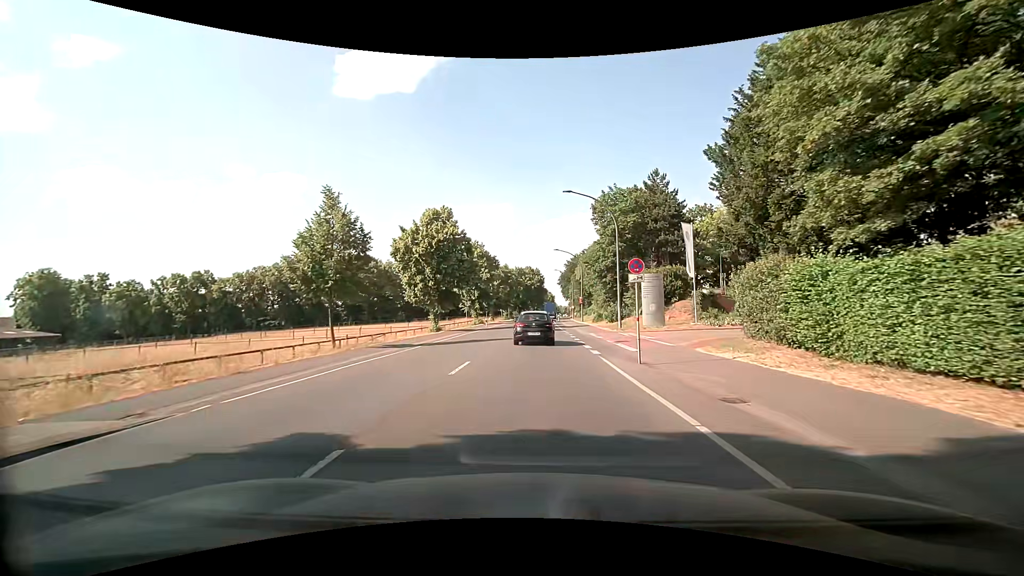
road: primary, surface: asphalt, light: Day
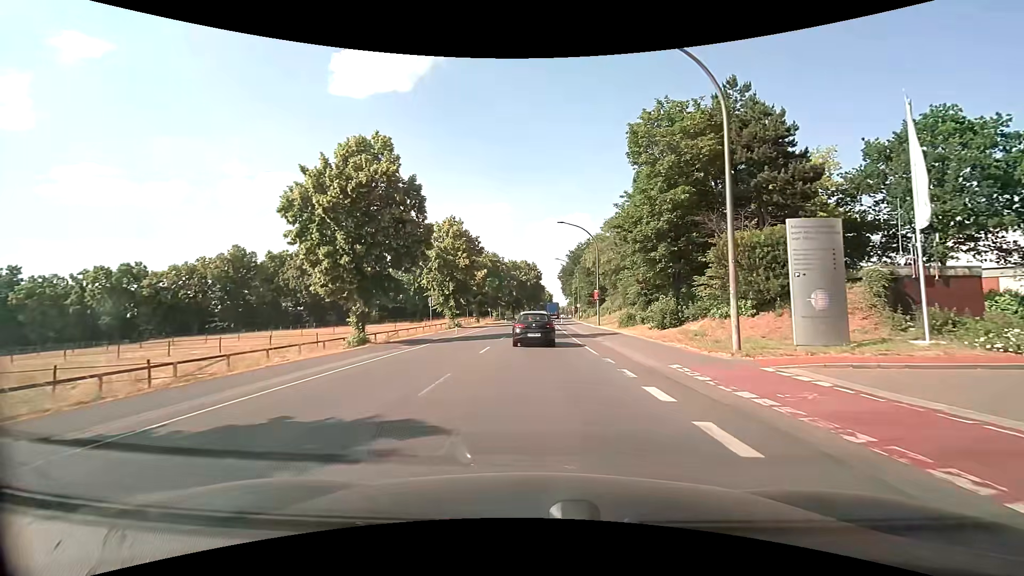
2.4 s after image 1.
(0.0, +21.0) m; 0°
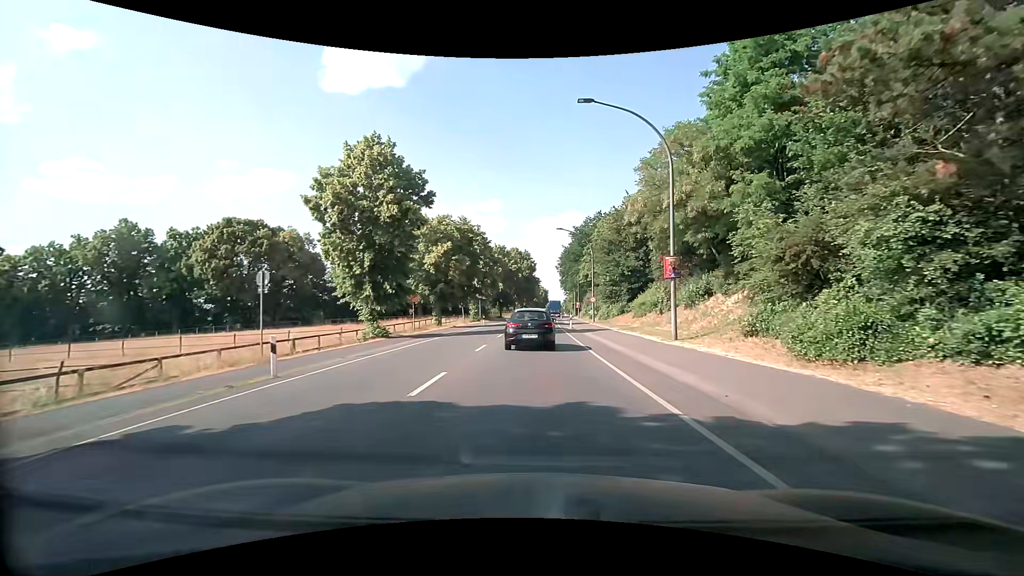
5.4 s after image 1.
(+0.3, +27.6) m; +1°
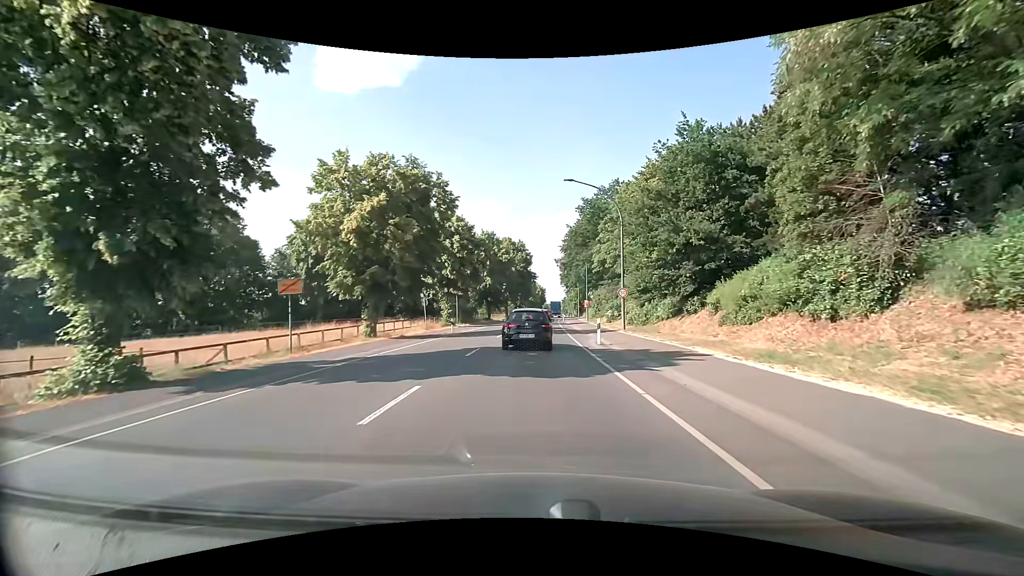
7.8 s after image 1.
(+0.2, +20.0) m; +1°
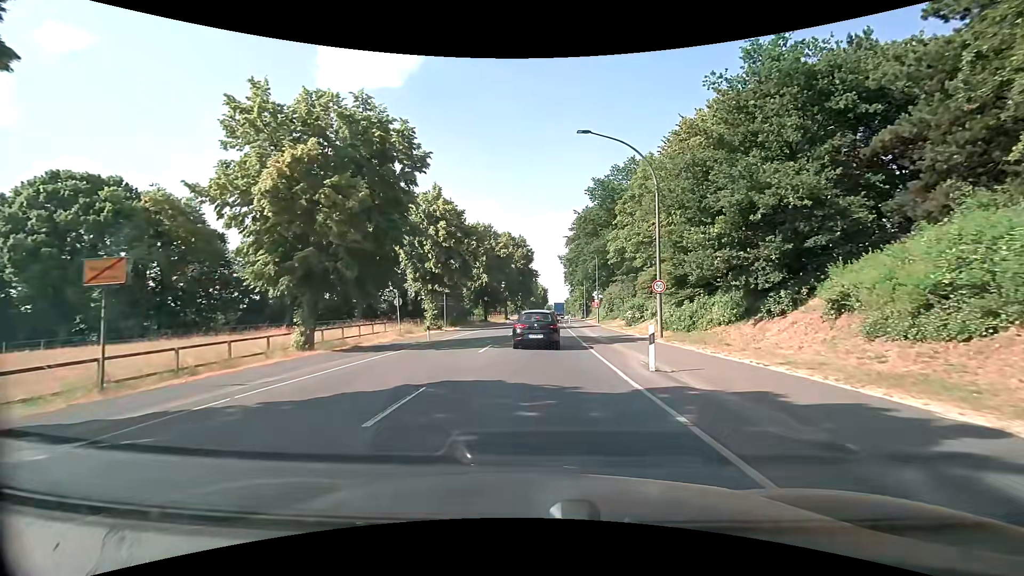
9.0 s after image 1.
(0.0, +9.2) m; 0°
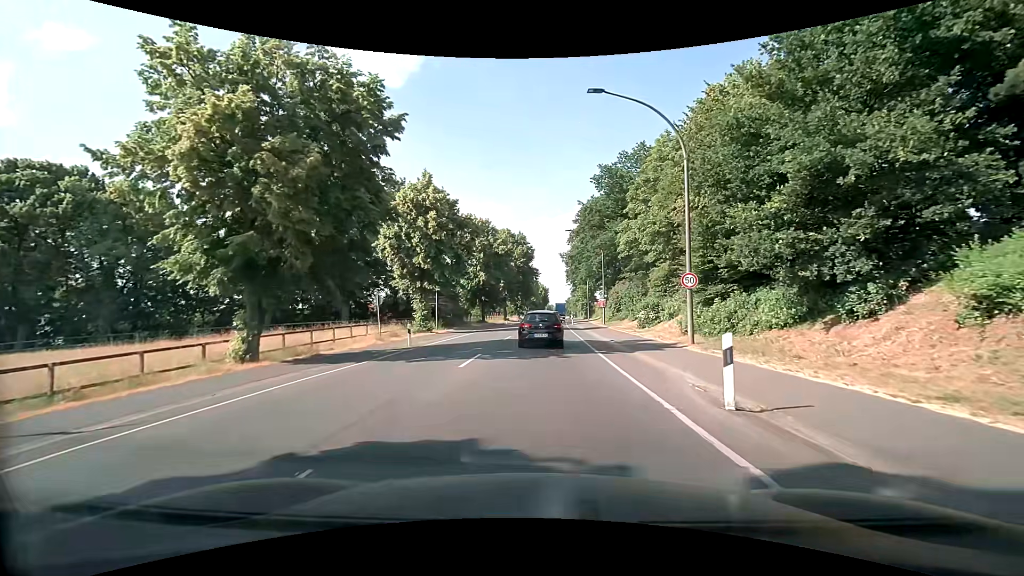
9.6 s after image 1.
(0.0, +4.6) m; 0°
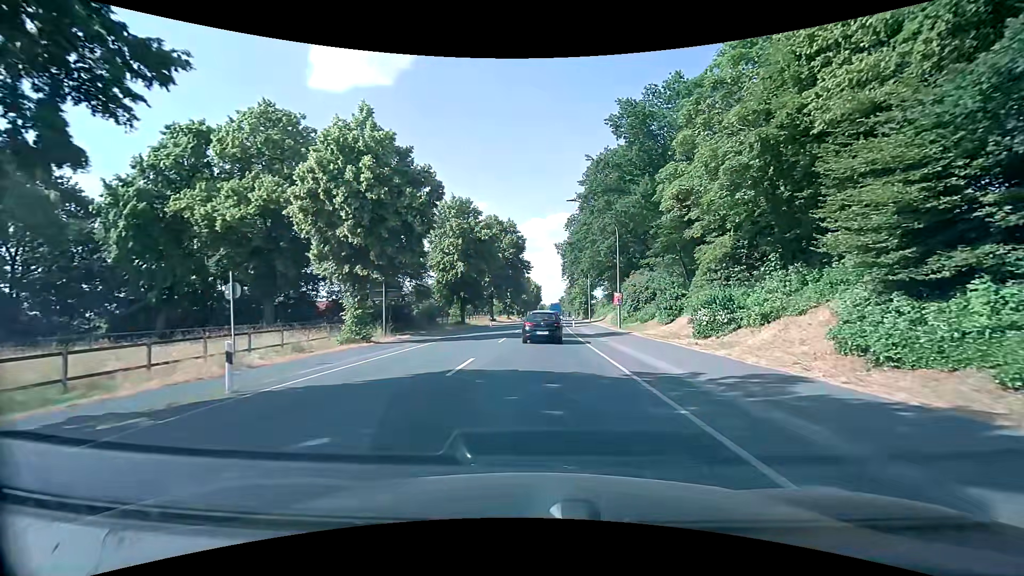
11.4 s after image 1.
(+0.1, +14.0) m; +2°
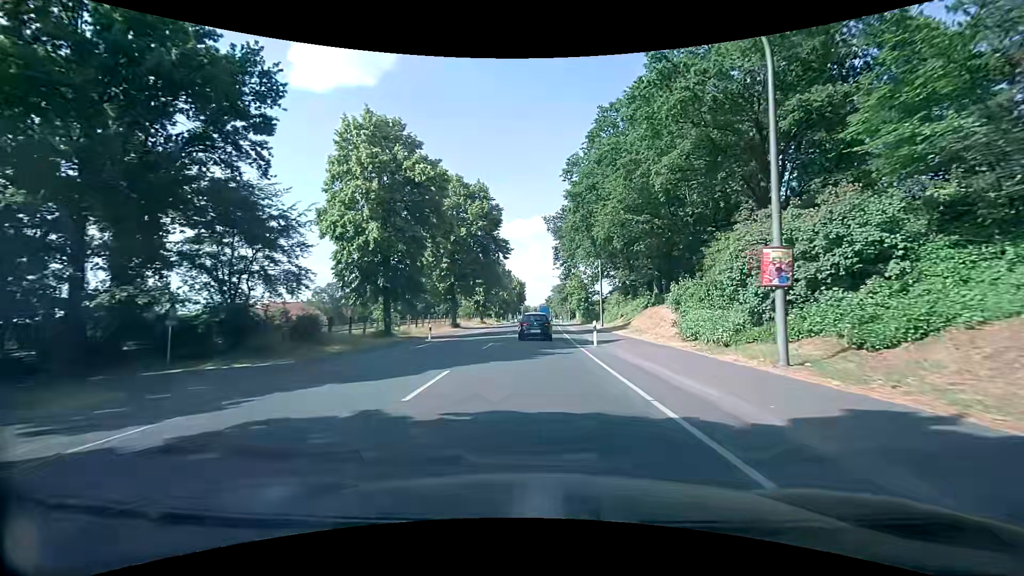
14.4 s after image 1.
(+0.2, +27.2) m; 0°
(0, +10) (0, +20) (+1, +30) (+1, +40) (+1, +50) (+2, +60) (+2, +70) (+3, +80) (+3, +90) (+4, +100) m
